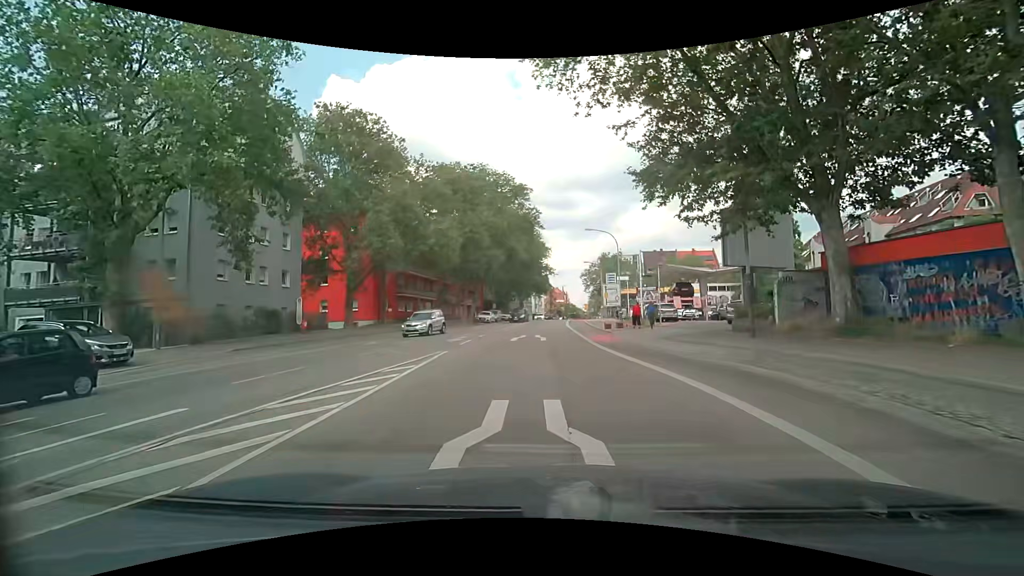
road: secondary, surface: asphalt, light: Day
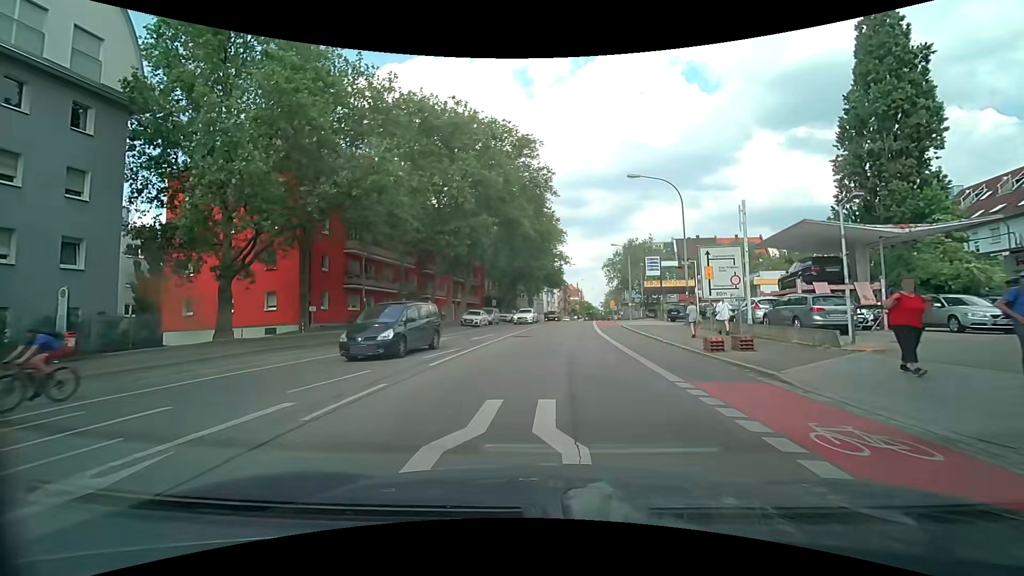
(-0.3, +20.3) m; -2°
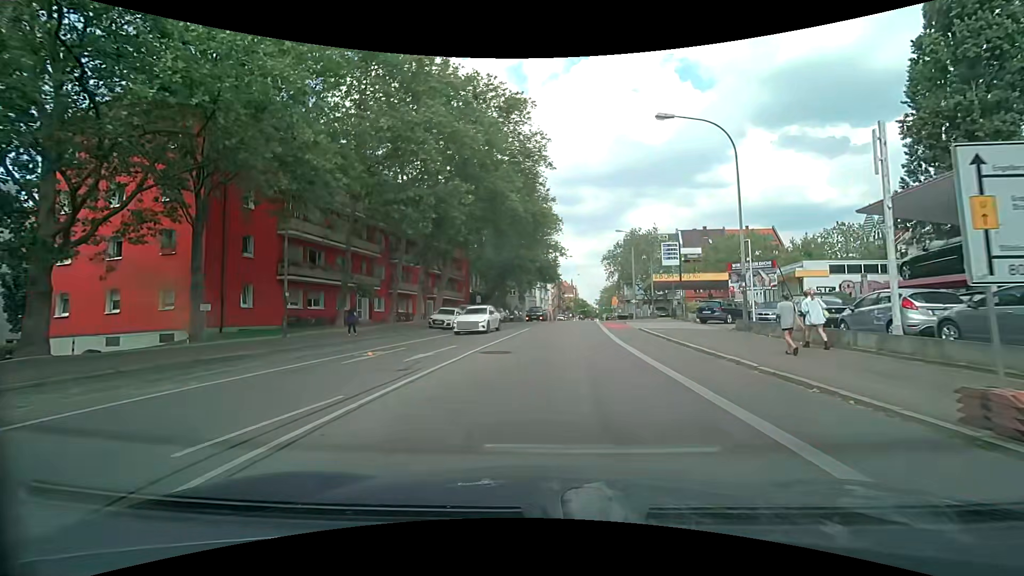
(0.0, +9.8) m; +1°
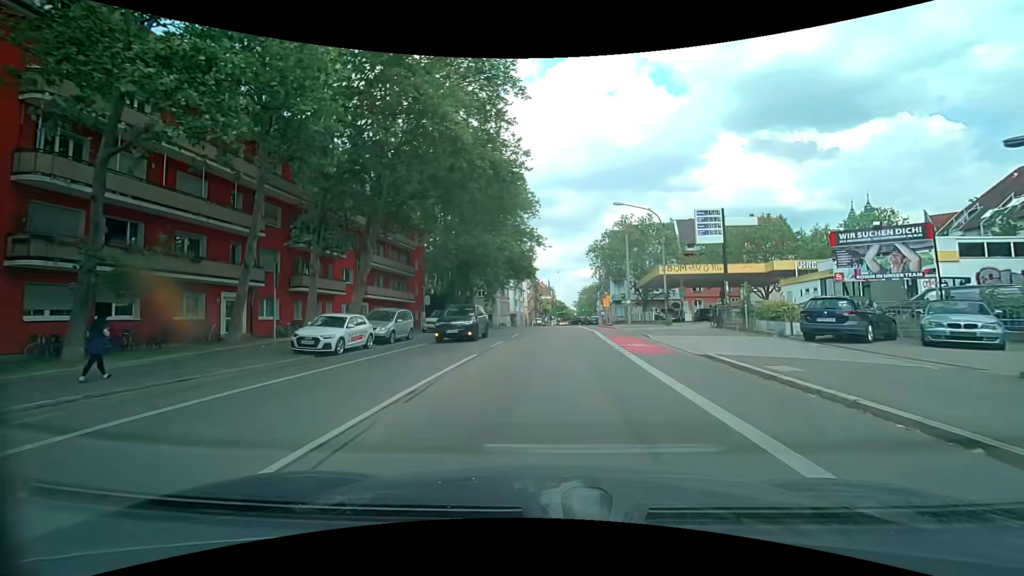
(+0.3, +15.5) m; +2°
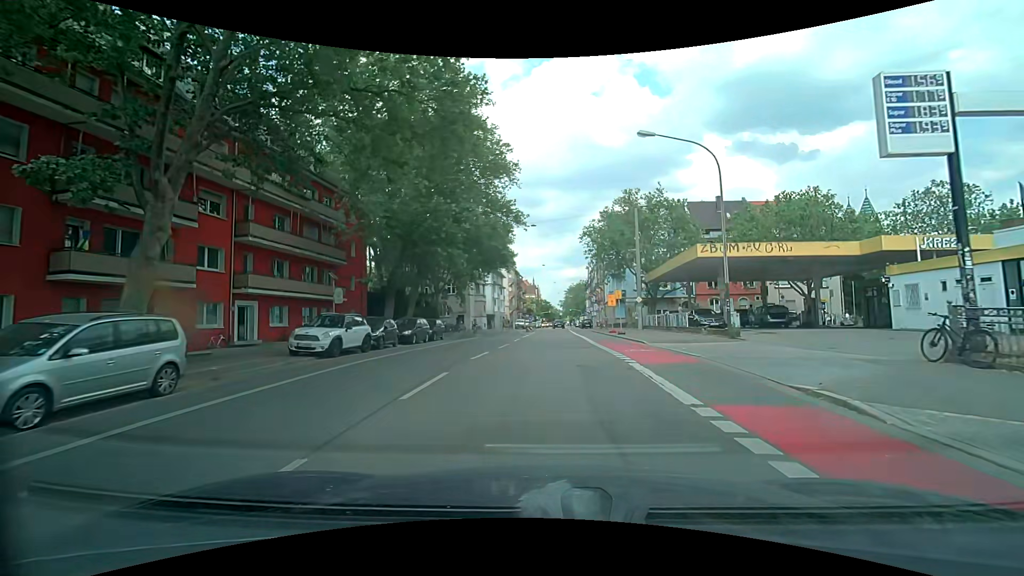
(+0.4, +15.9) m; +2°
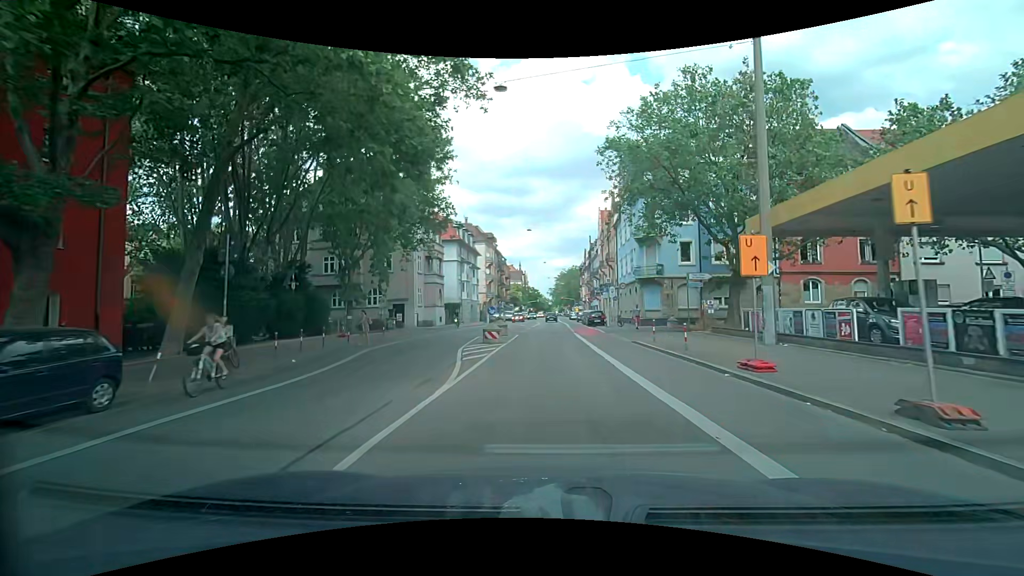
(+0.3, +27.1) m; +2°
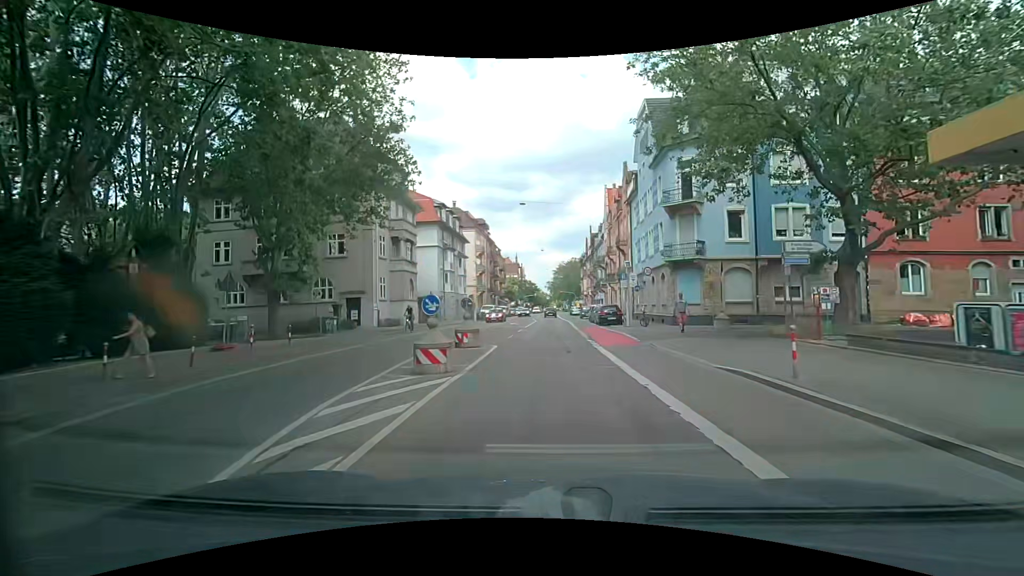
(0.0, +11.2) m; 0°
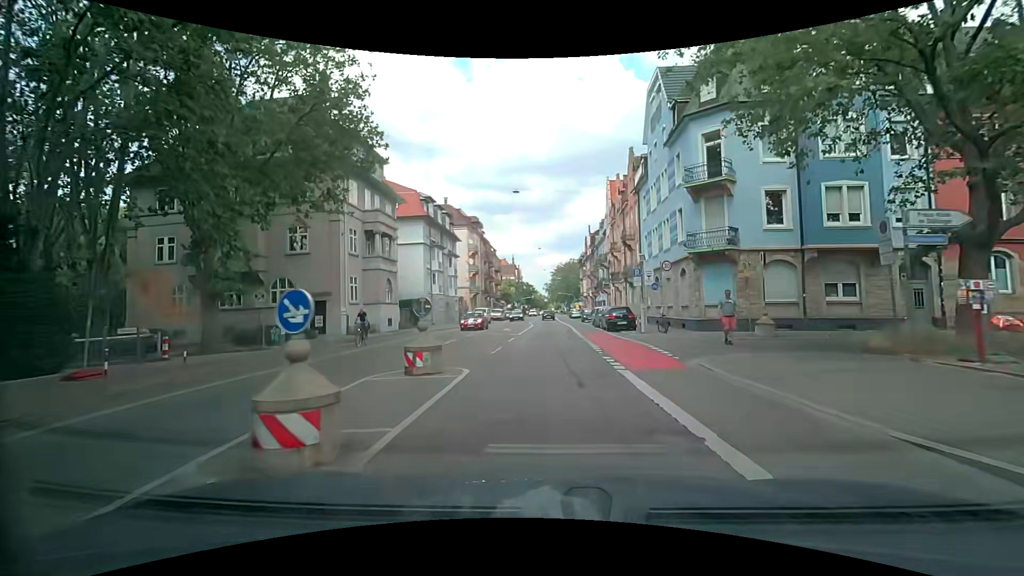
(+0.1, +5.6) m; +1°
(0, +10) (0, +20) (0, +30) (0, +40) (0, +50) (0, +60) (0, +70) (0, +80) (0, +90) (+1, +100) m
